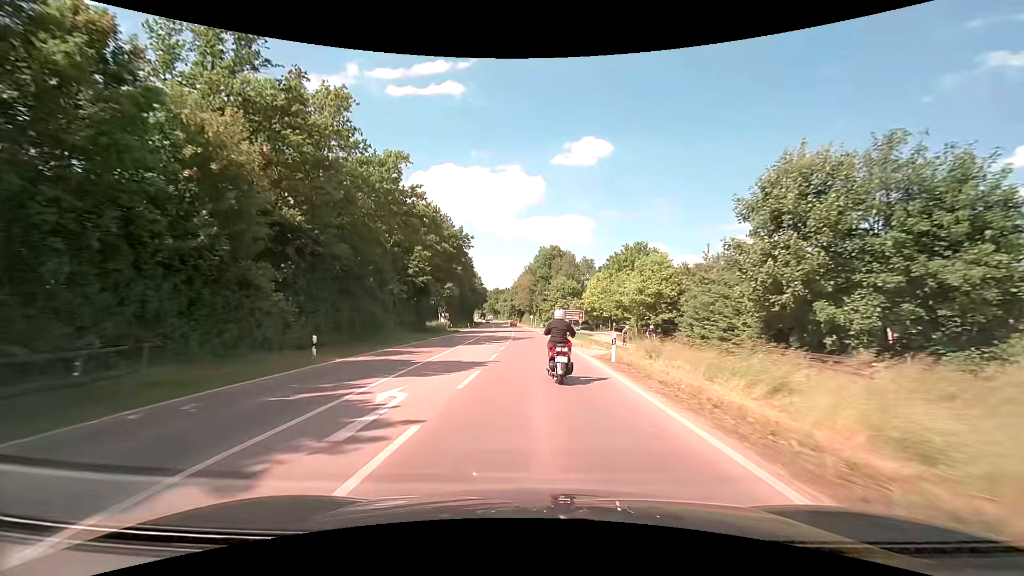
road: secondary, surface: asphalt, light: Day
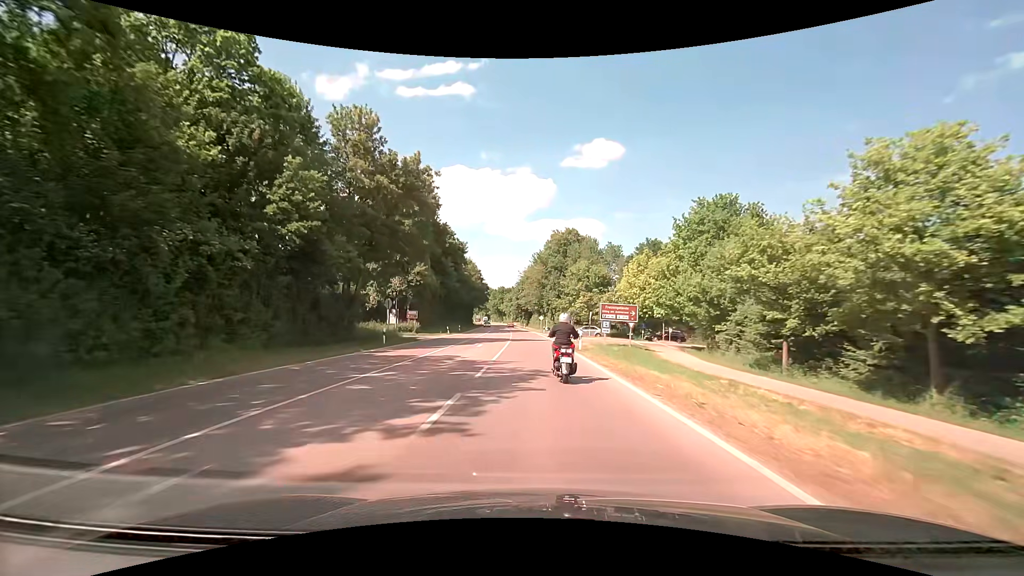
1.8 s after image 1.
(-0.4, +30.8) m; -1°
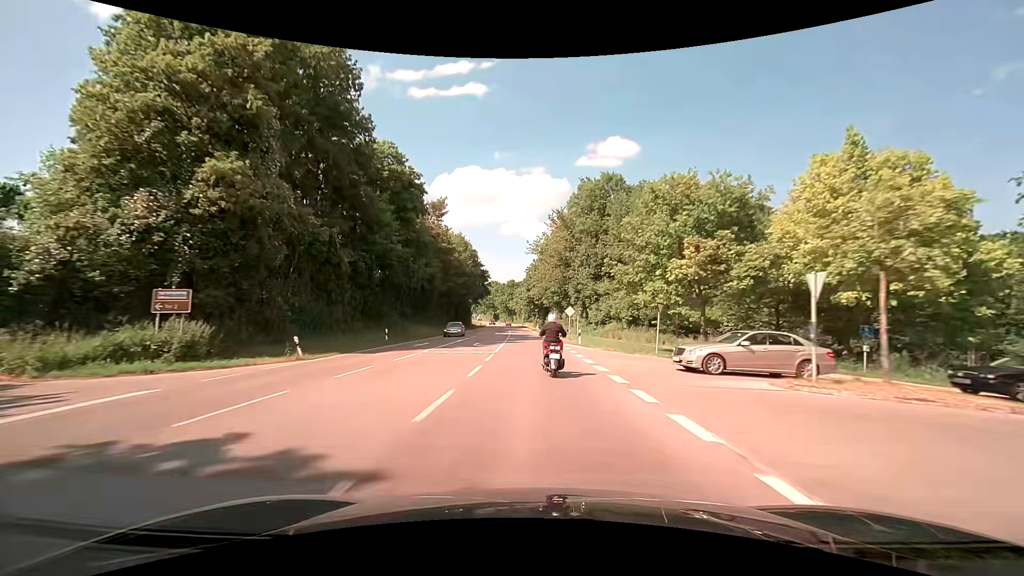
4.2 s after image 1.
(-0.6, +42.6) m; -2°
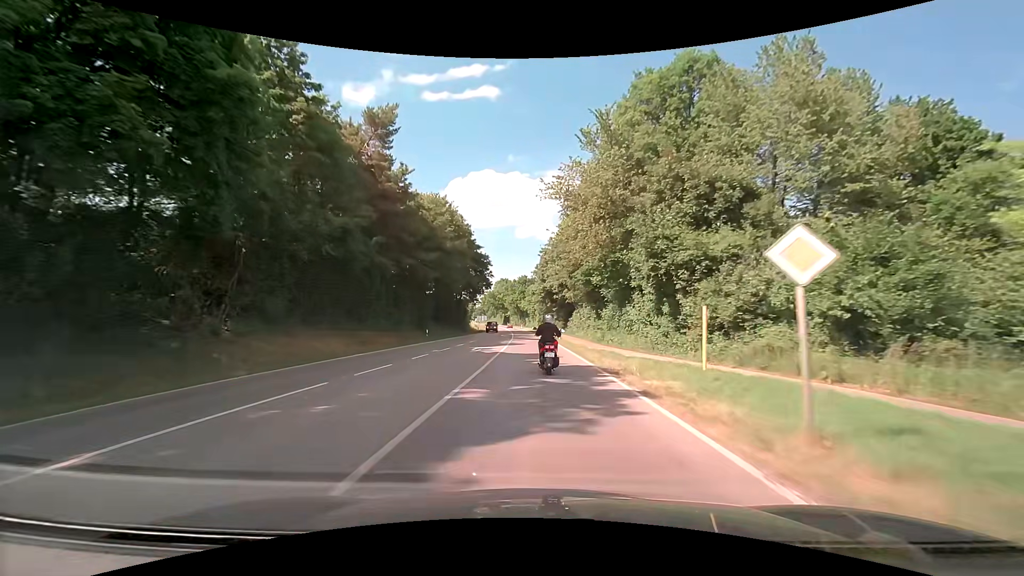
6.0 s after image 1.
(-0.5, +33.2) m; -2°
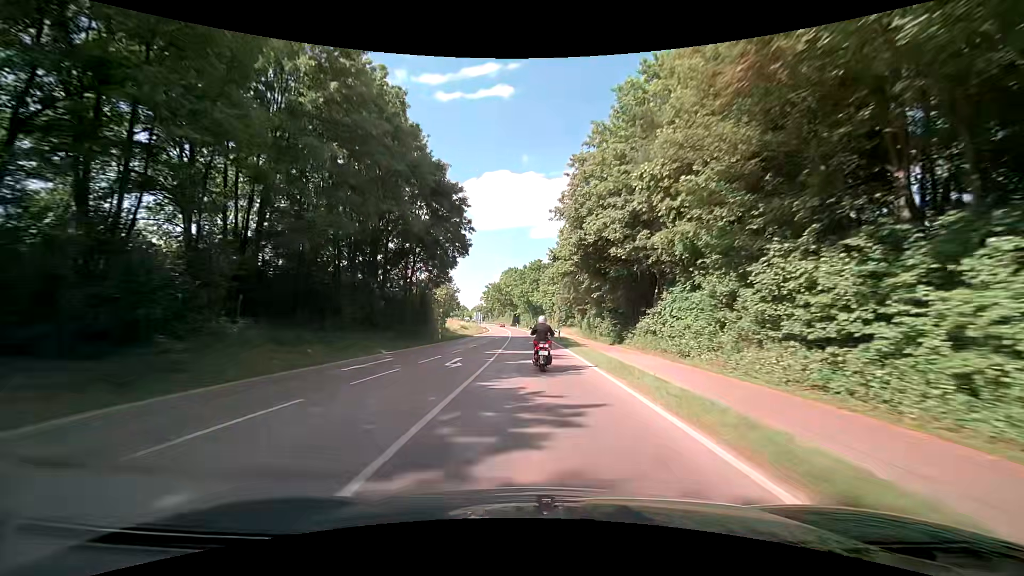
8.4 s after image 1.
(-0.7, +46.0) m; -1°
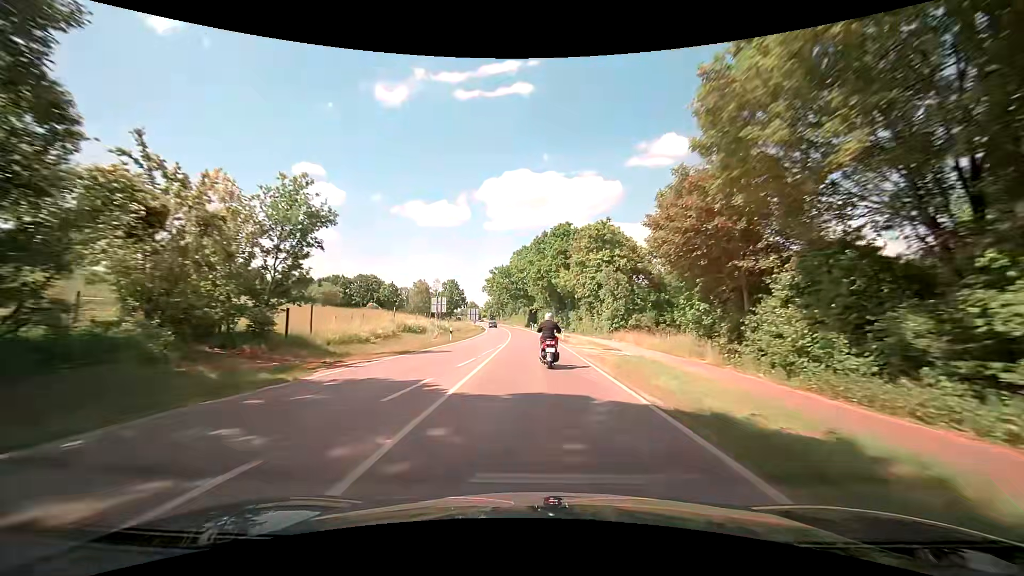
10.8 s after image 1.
(-1.4, +48.6) m; -2°
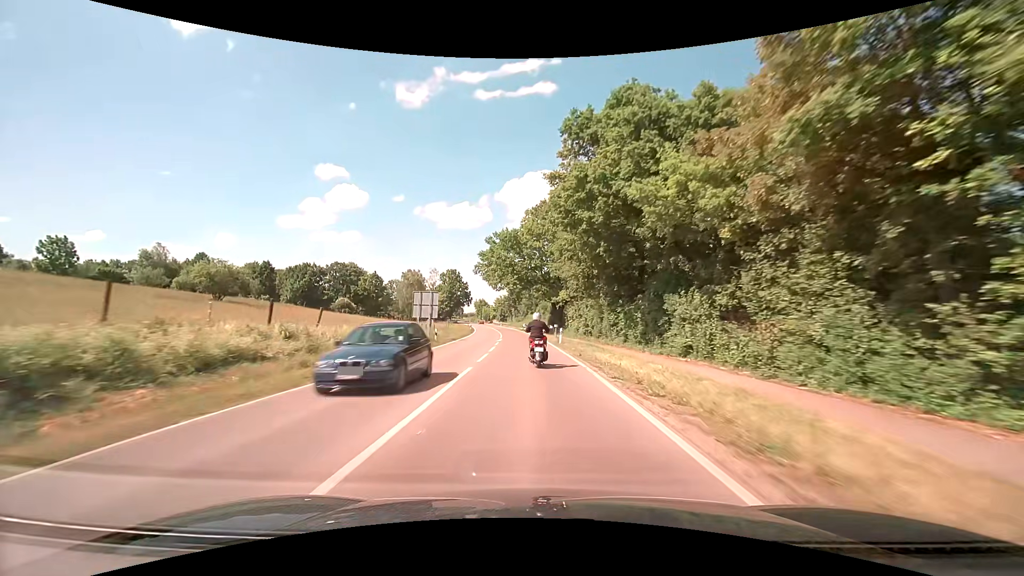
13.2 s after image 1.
(-1.3, +48.5) m; -3°
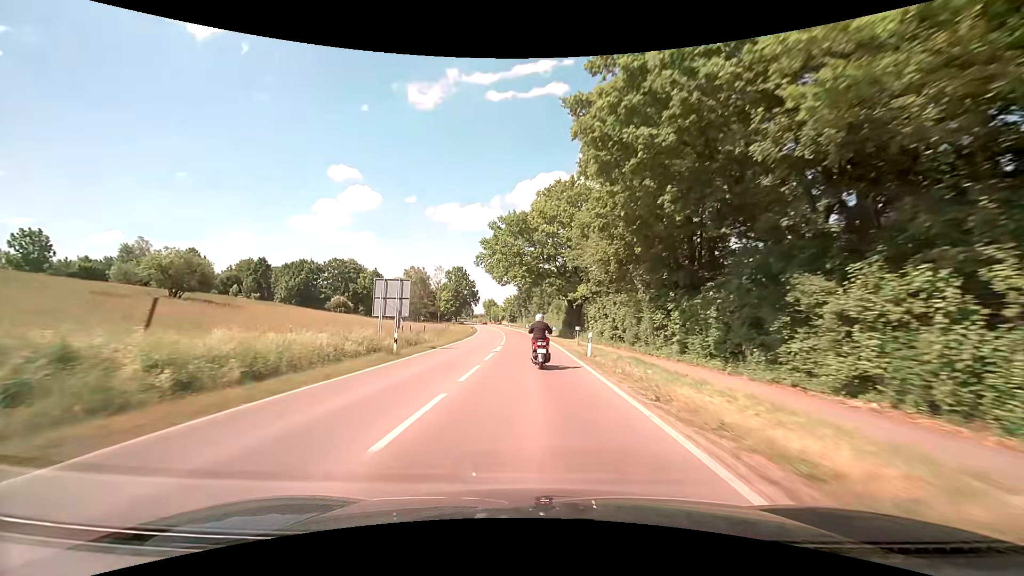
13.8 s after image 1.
(-0.2, +12.1) m; -2°
(0, +10) (0, +20) (-1, +30) (-1, +40) (-2, +50) (-3, +60) (-3, +70) (-4, +80) (-5, +90) (-7, +100) m
